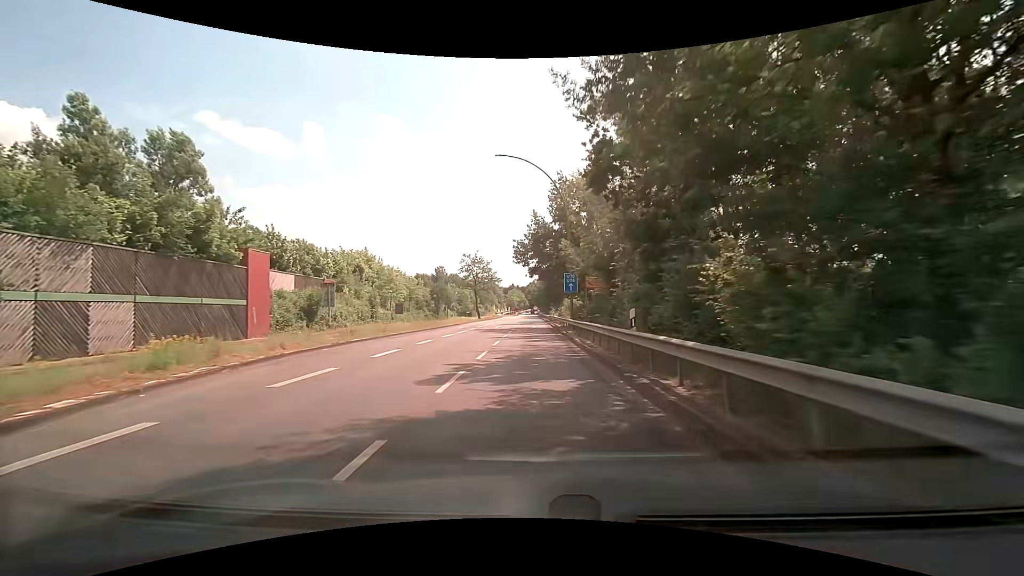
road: secondary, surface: asphalt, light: Day
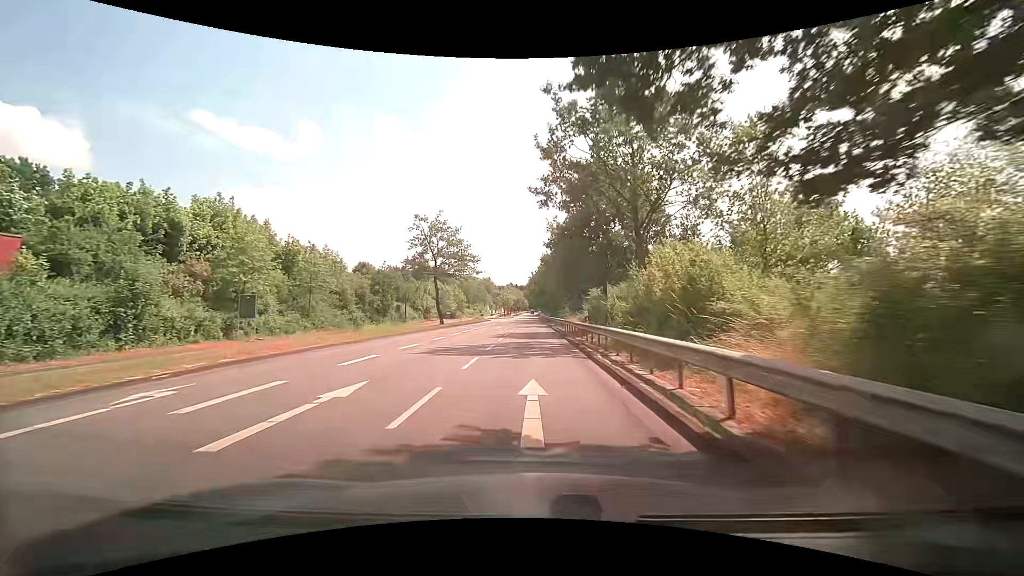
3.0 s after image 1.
(0.0, +38.5) m; 0°
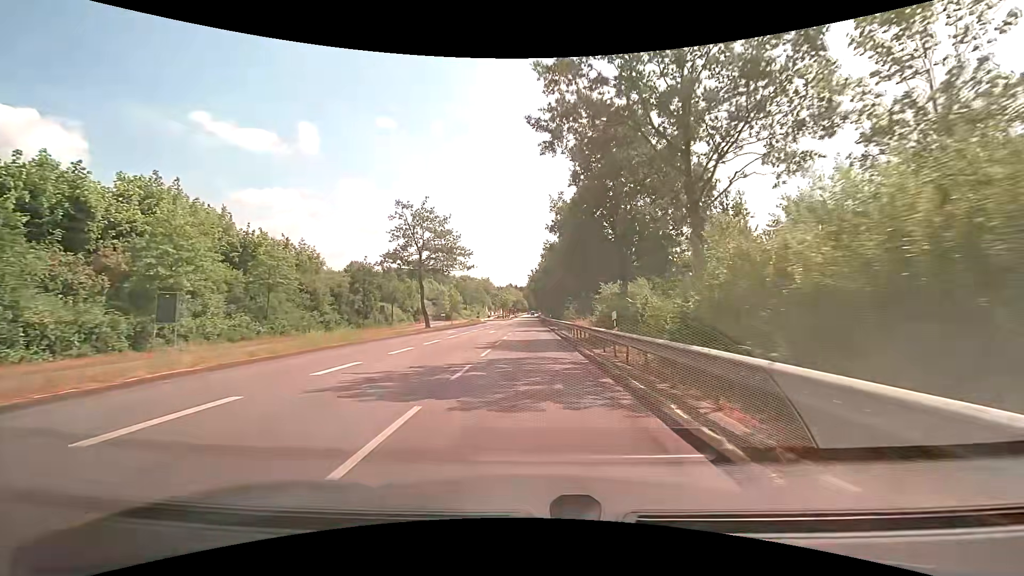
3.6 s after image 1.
(+0.1, +7.6) m; 0°
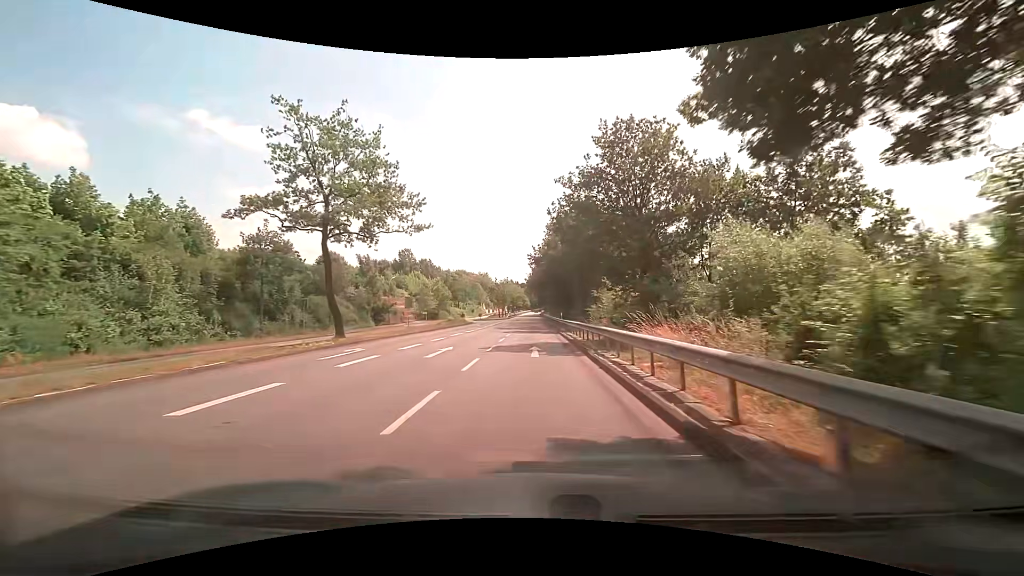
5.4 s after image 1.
(+0.1, +22.7) m; 0°
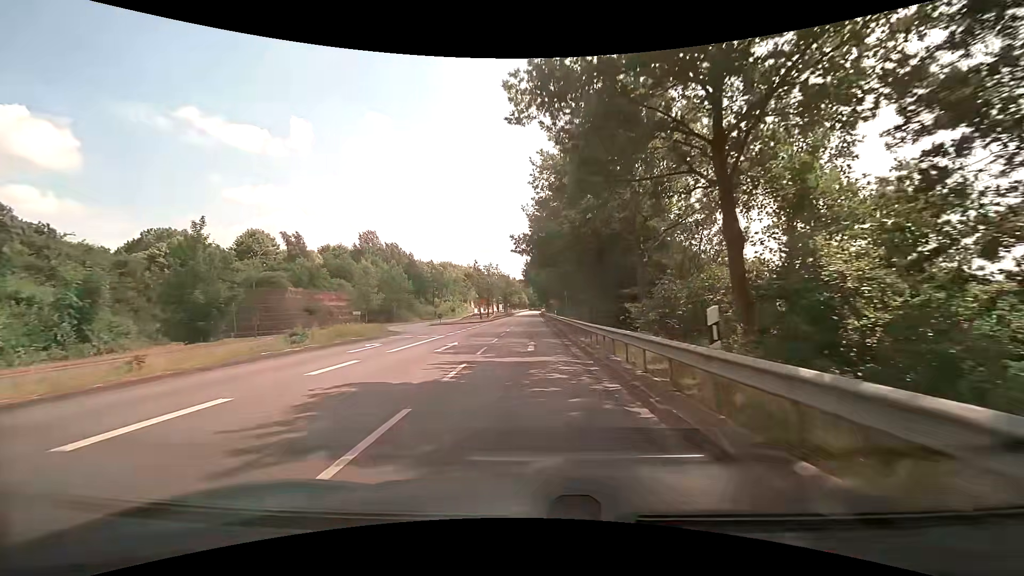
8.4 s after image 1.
(+0.1, +37.7) m; 0°
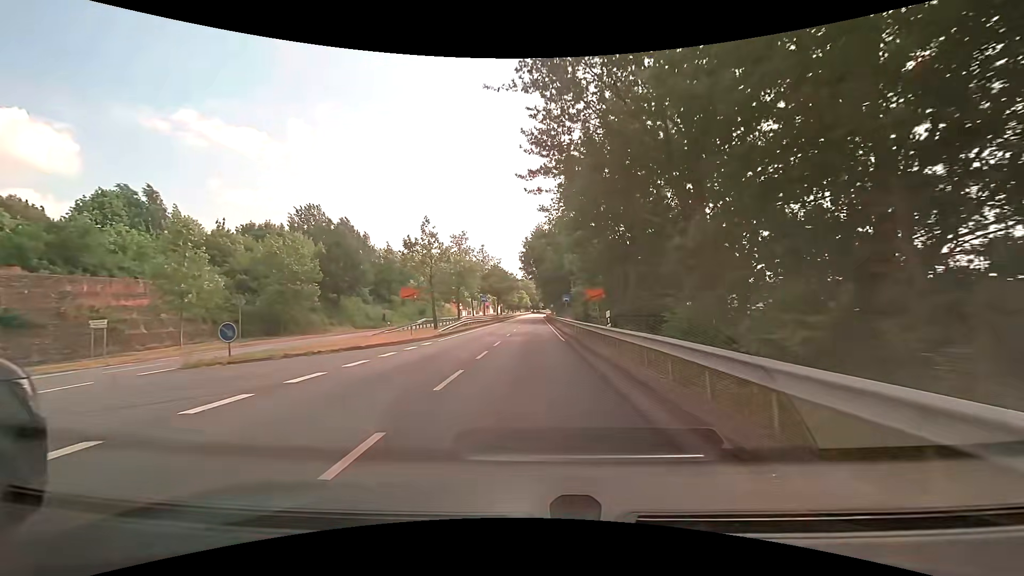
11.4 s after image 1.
(0.0, +37.4) m; 0°
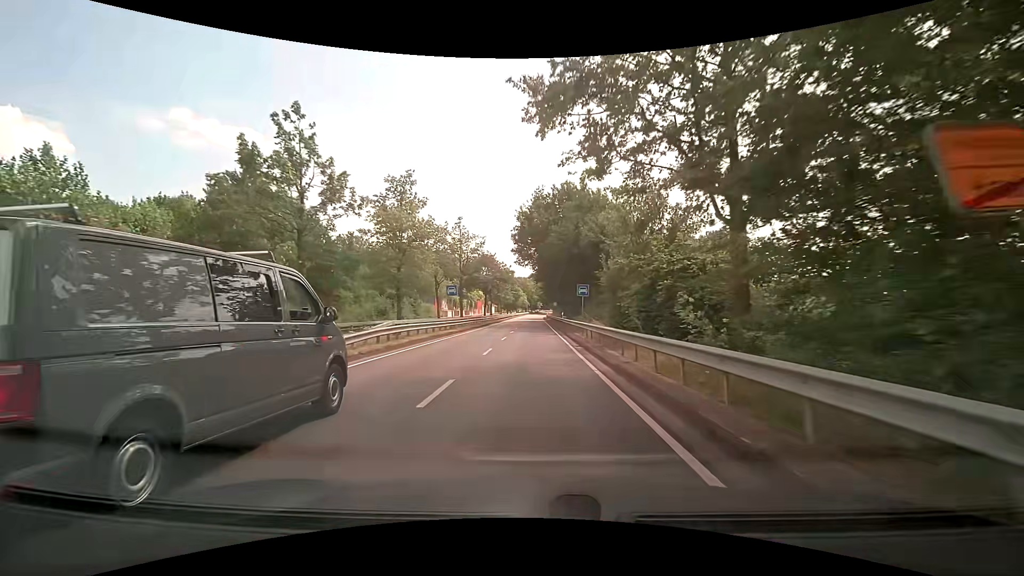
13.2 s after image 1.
(-0.2, +22.6) m; 0°
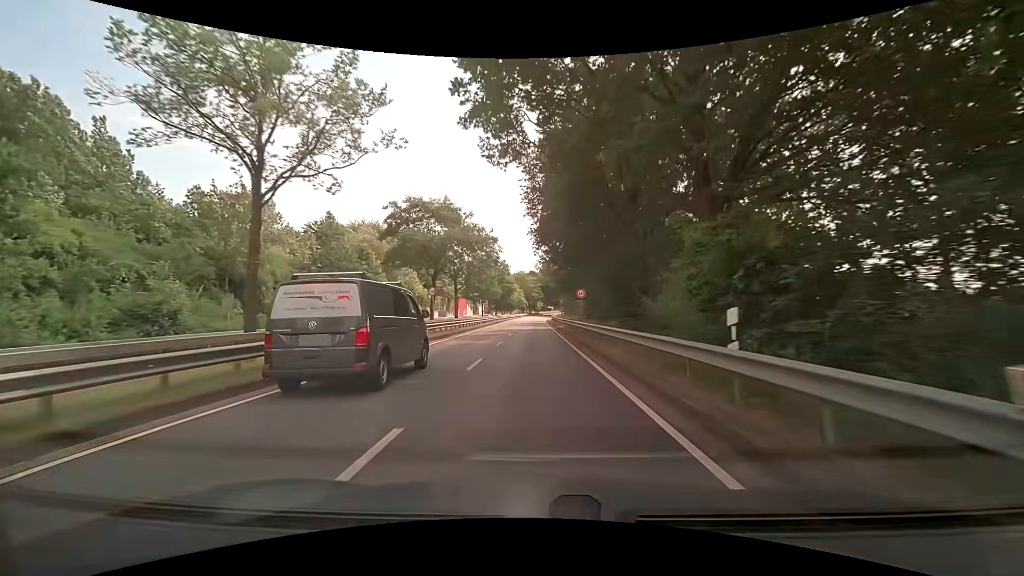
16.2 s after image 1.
(-0.4, +40.6) m; 0°
(0, +10) (0, +20) (0, +30) (0, +40) (0, +50) (0, +60) (0, +70) (0, +80) (0, +90) (0, +100) m
